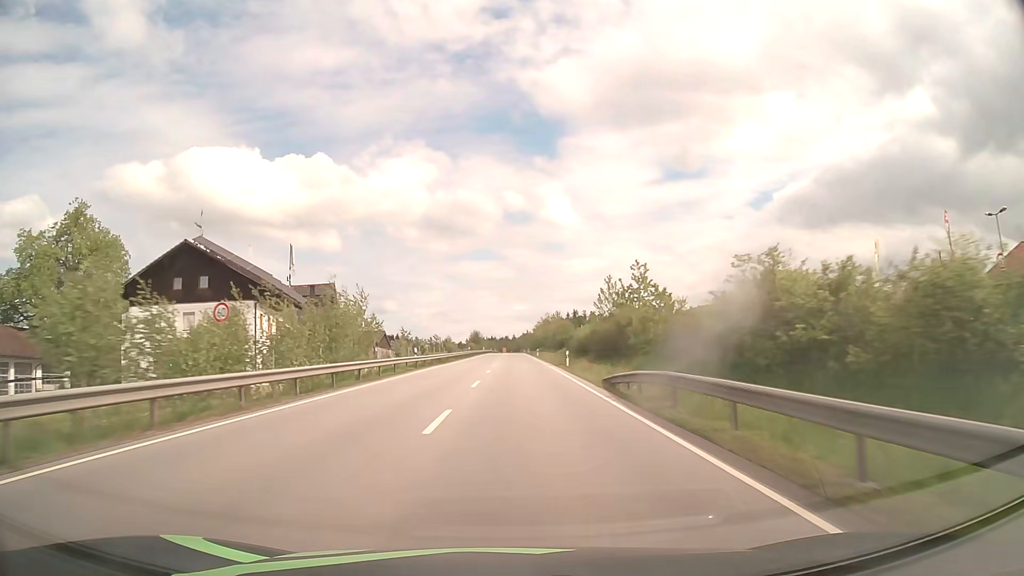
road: primary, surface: asphalt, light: Day
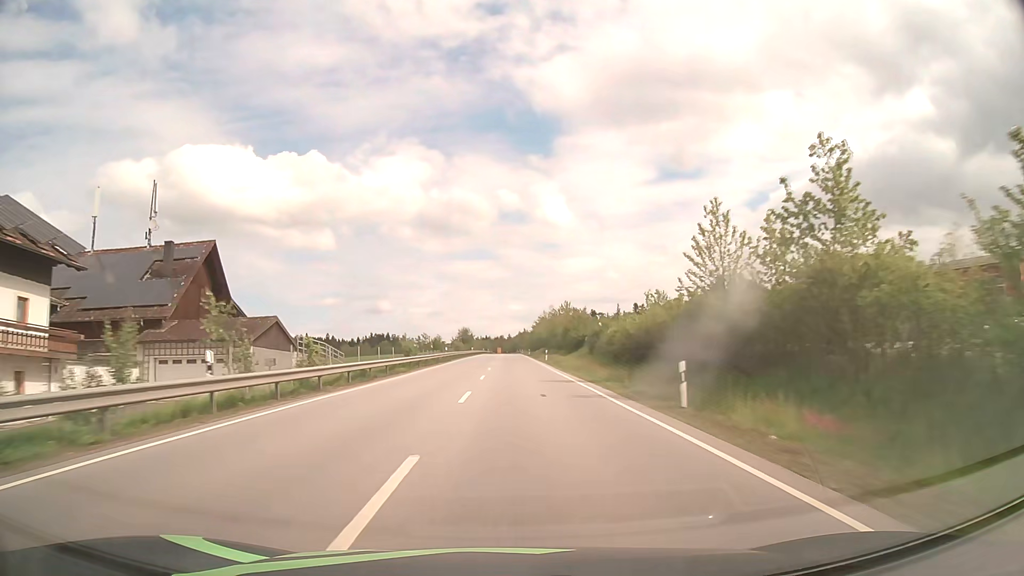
(+0.1, +29.9) m; 0°
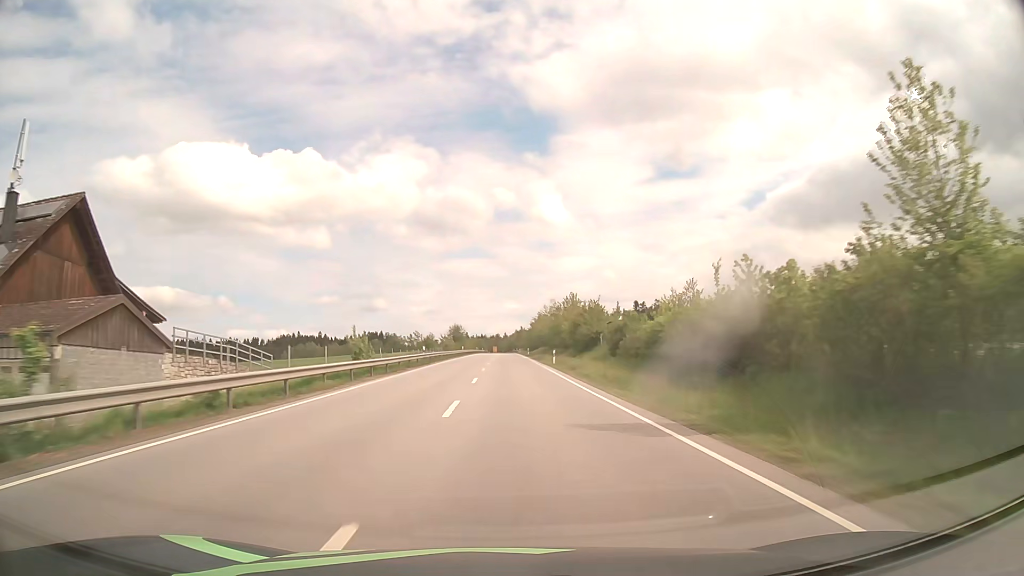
(+0.1, +15.0) m; 0°
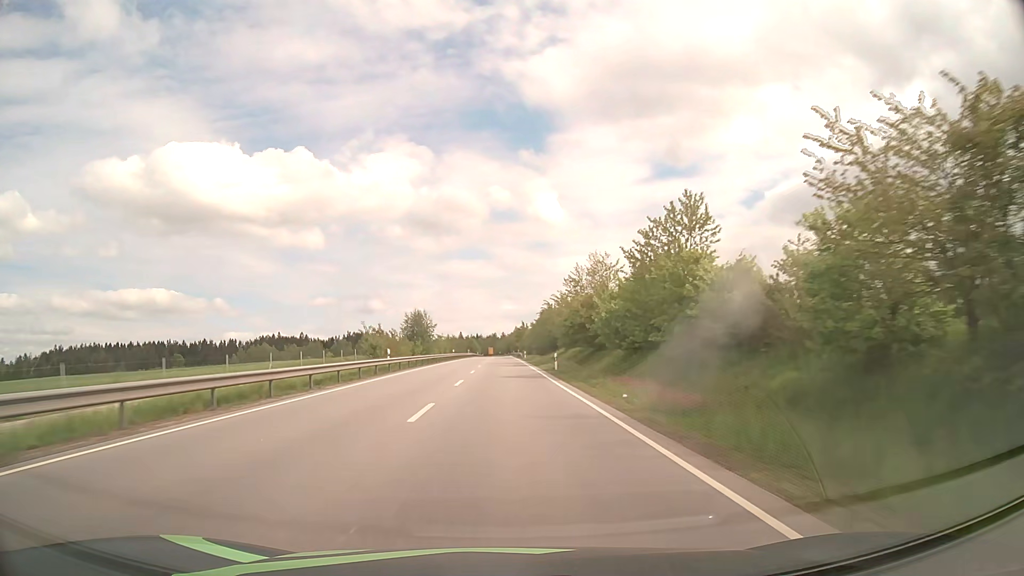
(+0.3, +60.0) m; 0°
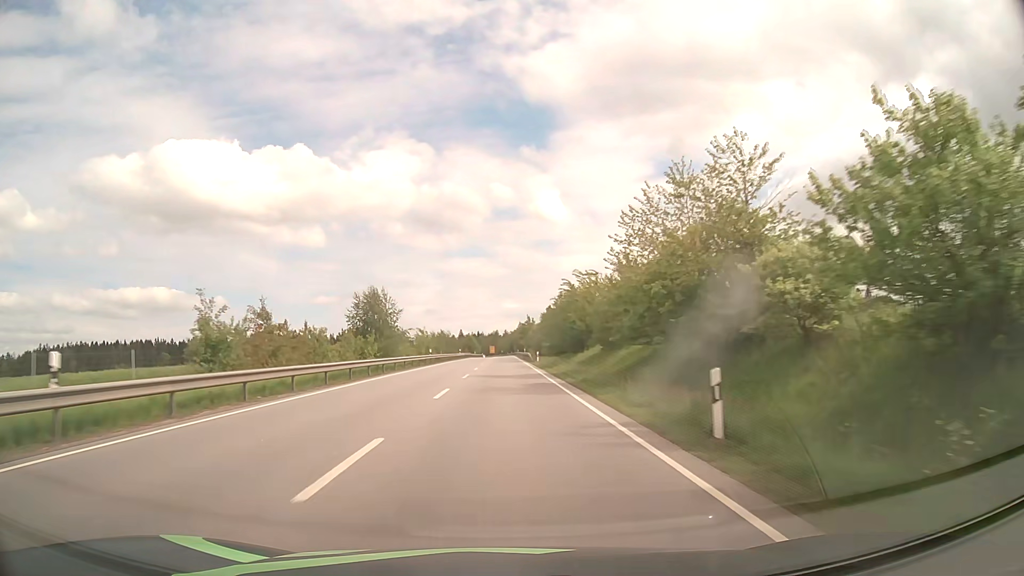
(-0.1, +30.1) m; 0°
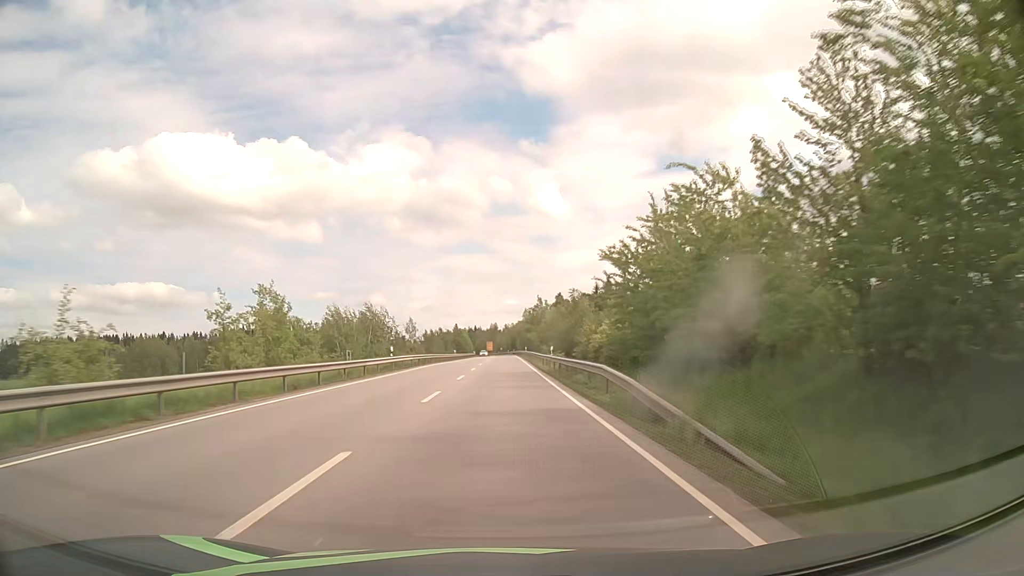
(-0.1, +60.5) m; 0°
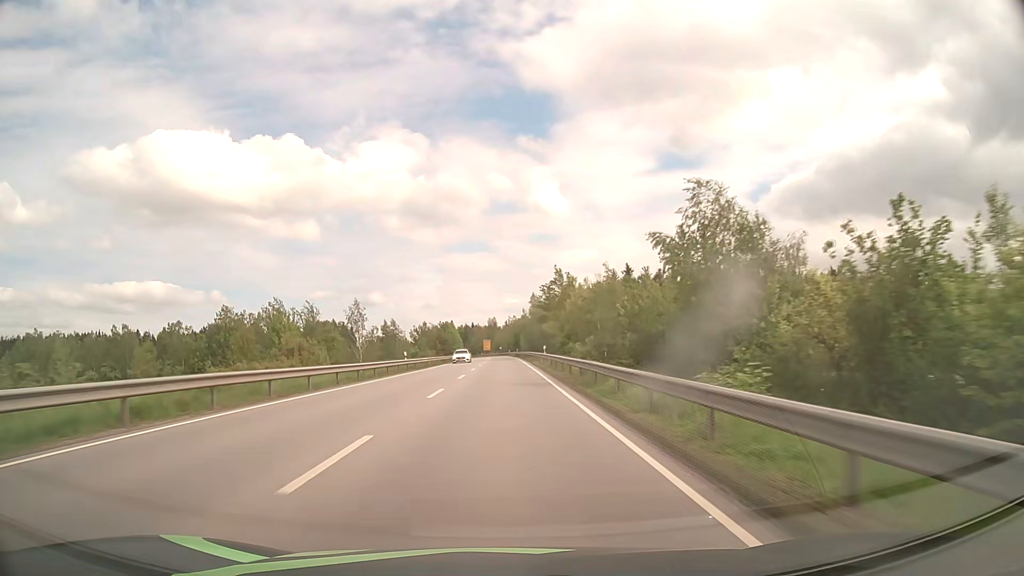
(+0.1, +45.8) m; 0°
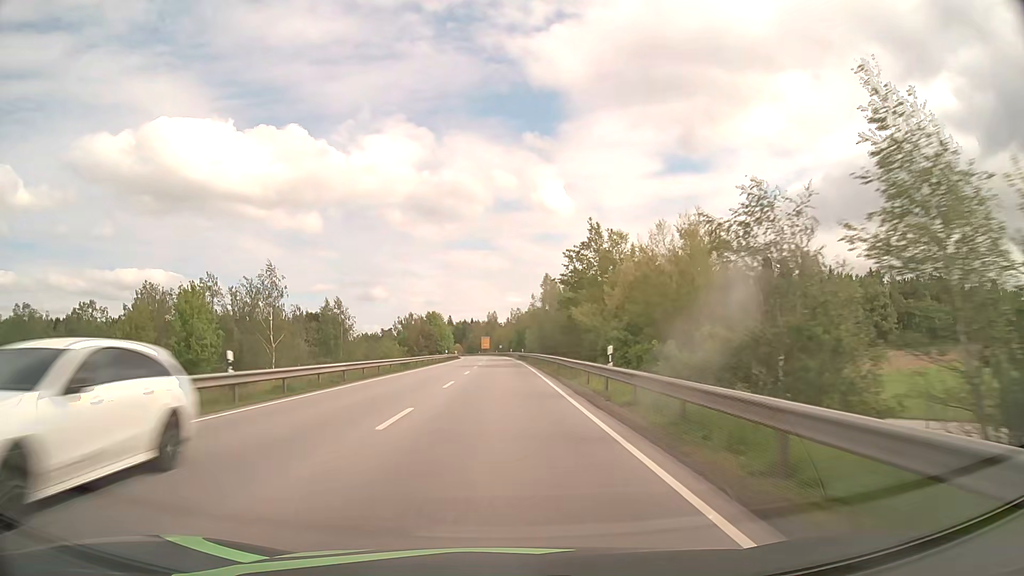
(-0.1, +30.7) m; 0°
(0, +10) (0, +20) (0, +30) (0, +40) (0, +50) (0, +60) (-1, +70) (-1, +80) (-1, +90) (-1, +100) m
